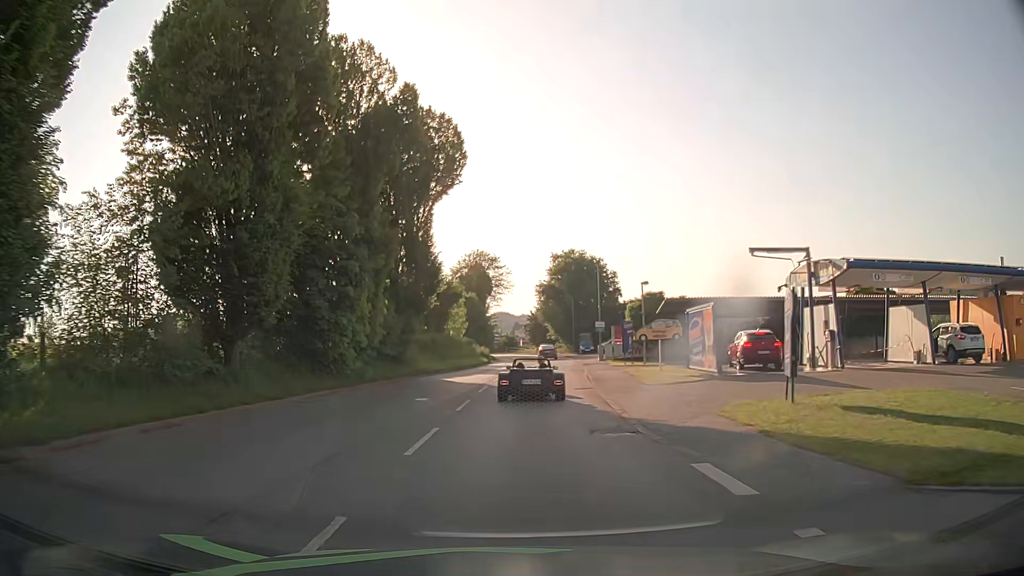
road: tertiary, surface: asphalt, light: Day
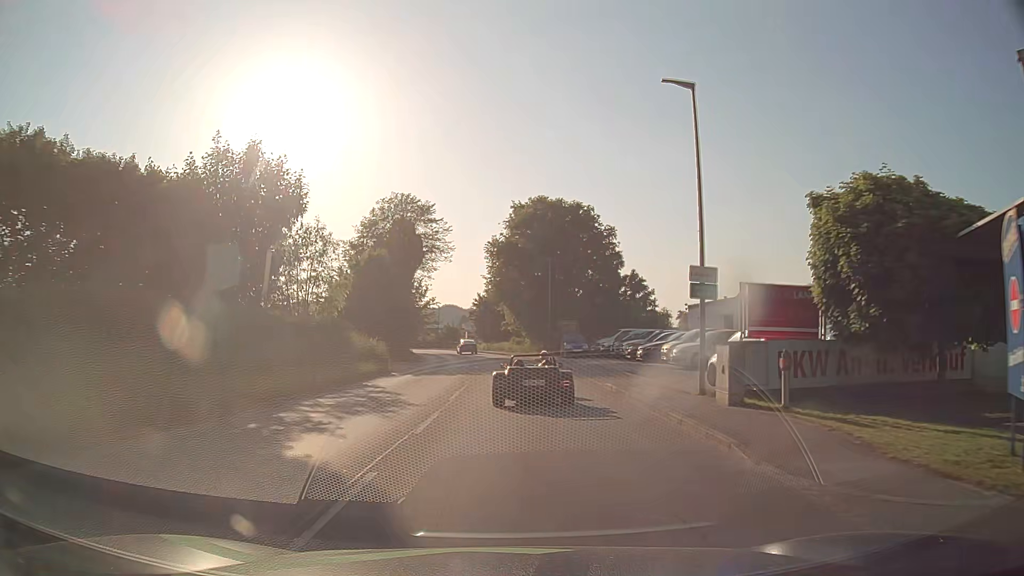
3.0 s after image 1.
(+1.3, +34.4) m; +4°
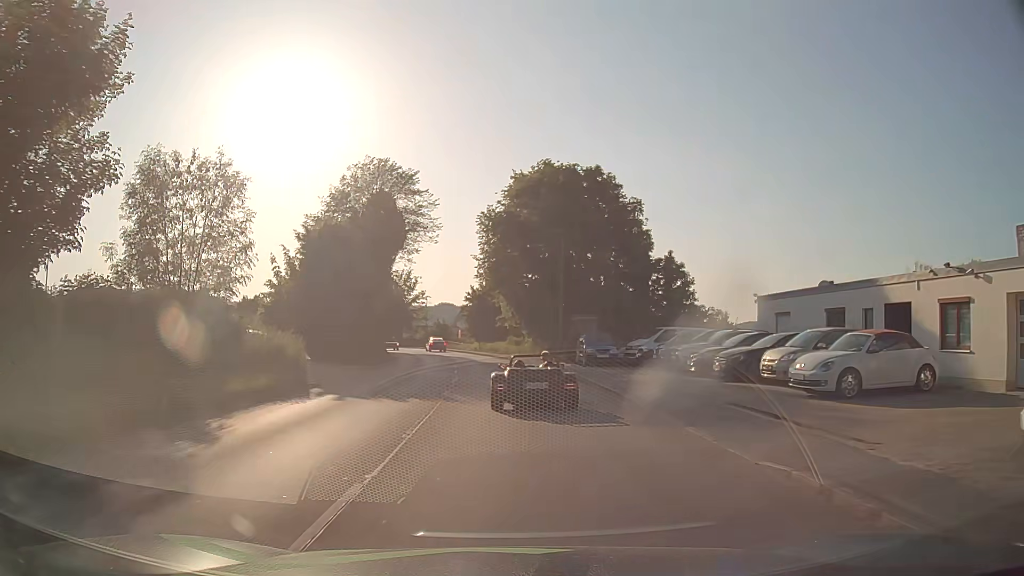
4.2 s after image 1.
(+0.1, +12.4) m; +1°
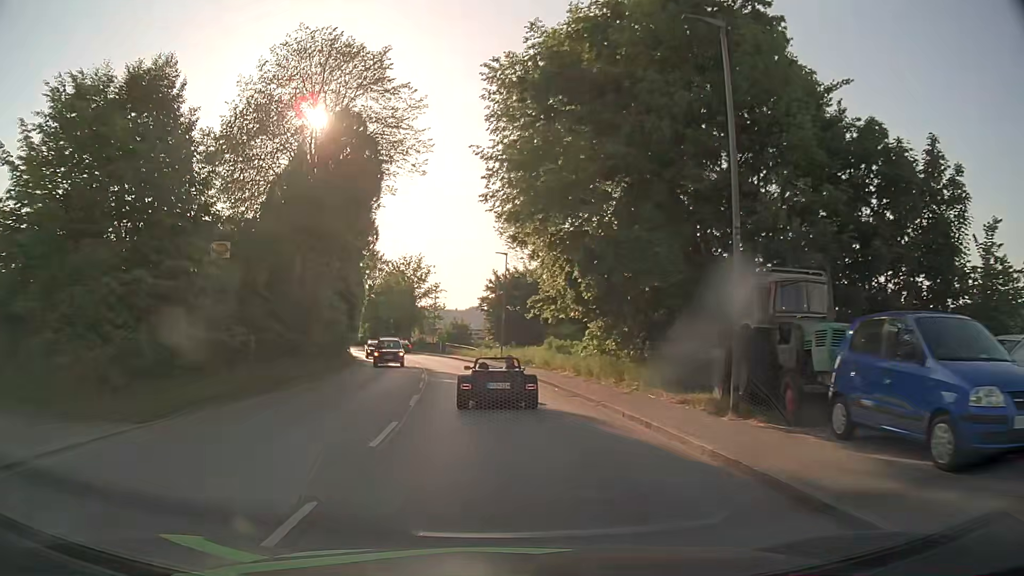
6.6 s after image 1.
(-0.2, +24.9) m; -2°
(0, +10) (-1, +20) (-2, +30) (-3, +40) (-5, +50) (-7, +59) (-10, +69) (-13, +79) (-16, +88) (-20, +97) m
